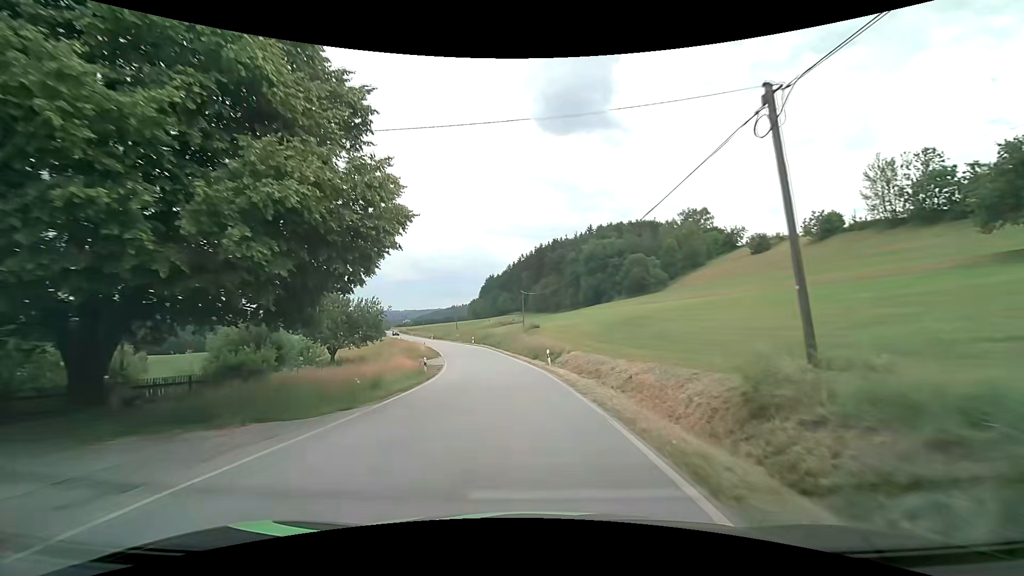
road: secondary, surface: asphalt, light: Day
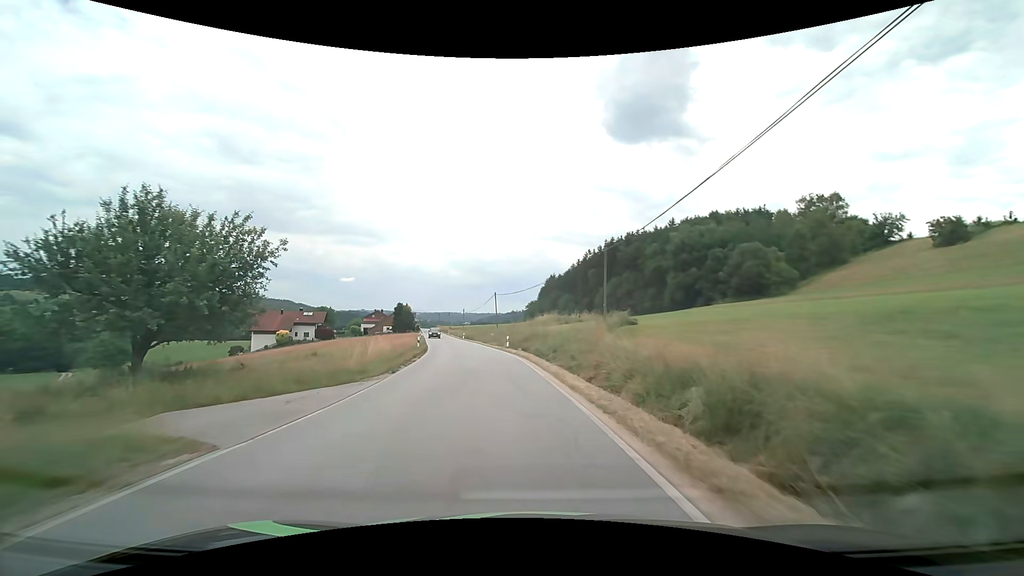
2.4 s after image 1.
(-1.4, +32.3) m; -6°
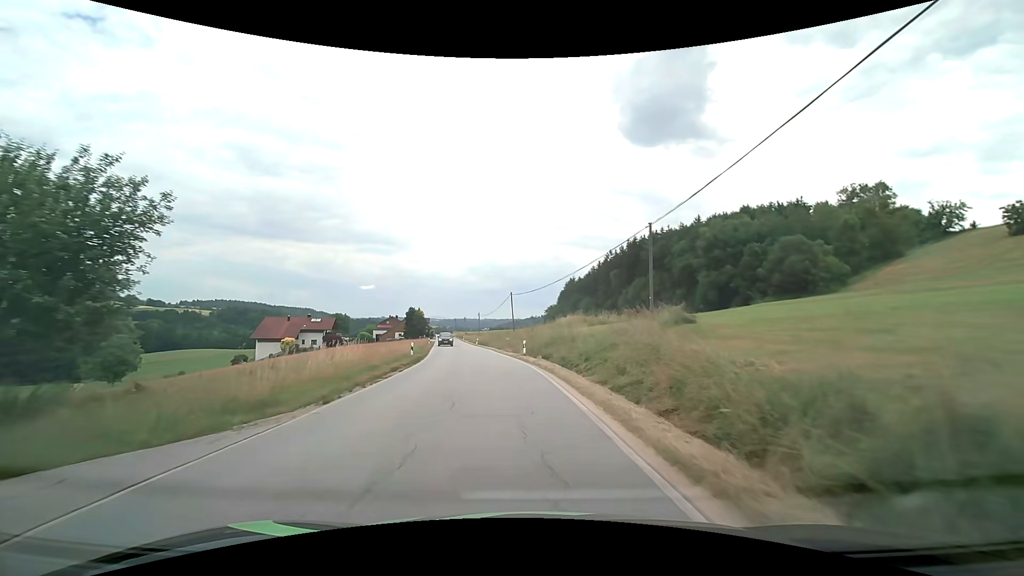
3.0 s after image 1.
(-0.1, +7.9) m; -2°
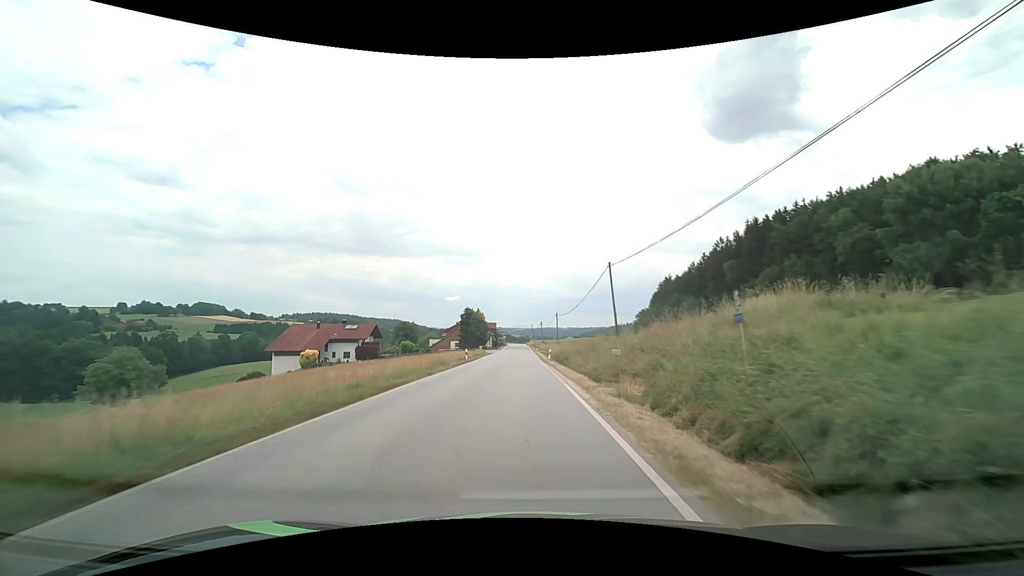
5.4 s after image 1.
(-2.2, +30.8) m; -9°
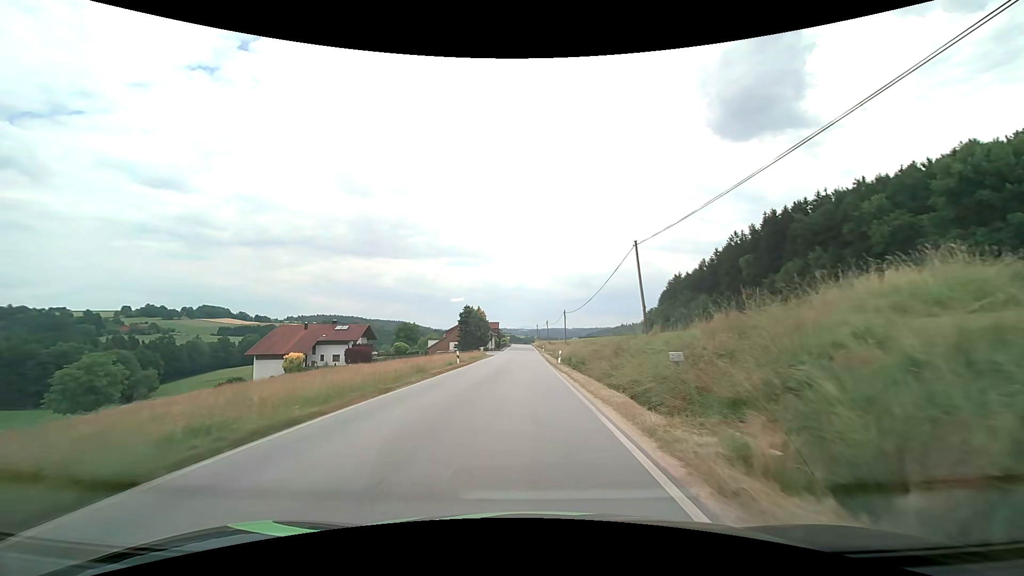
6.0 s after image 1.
(-0.1, +7.5) m; -1°
